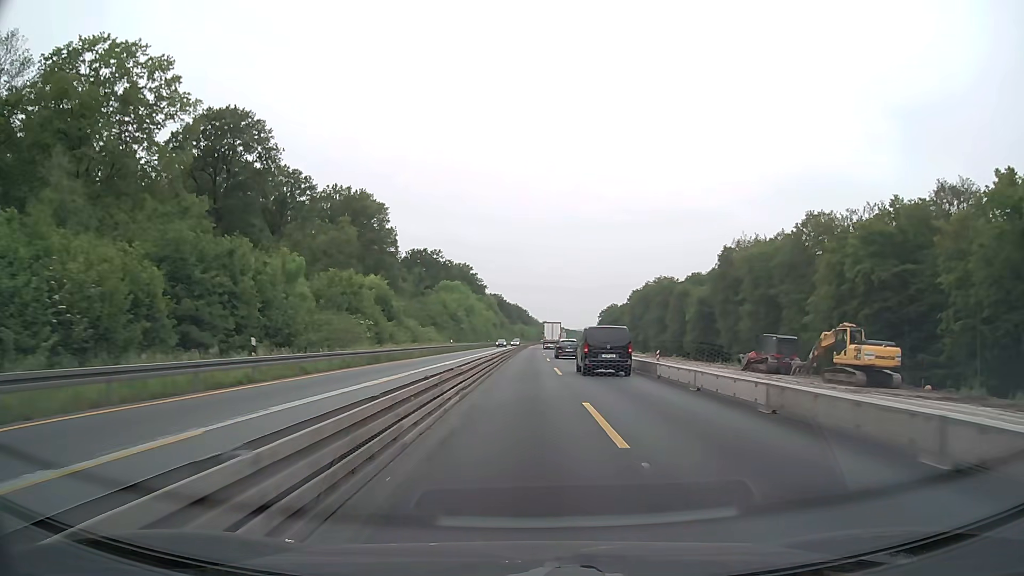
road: motorway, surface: concrete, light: Day
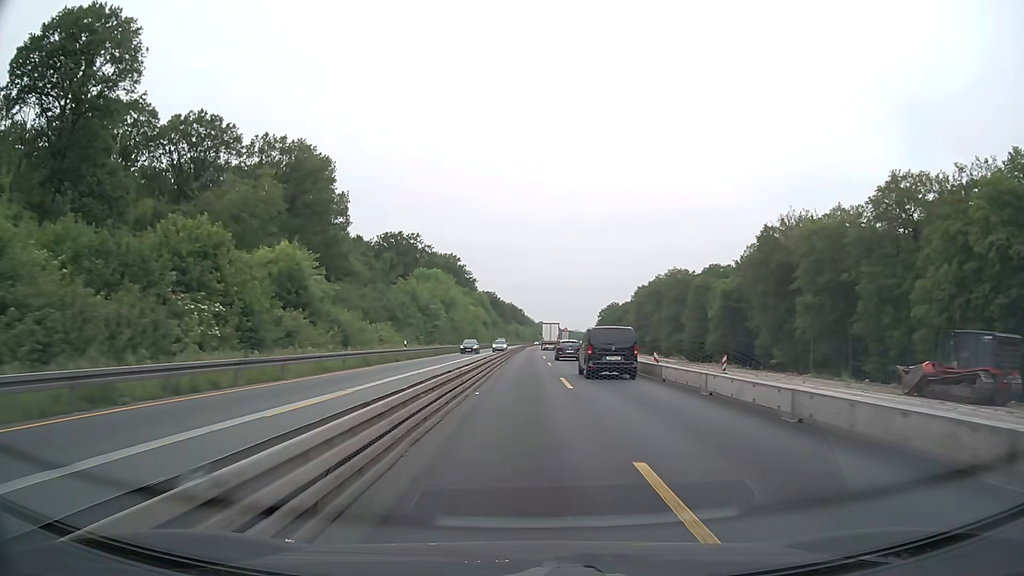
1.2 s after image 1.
(+0.1, +25.4) m; 0°
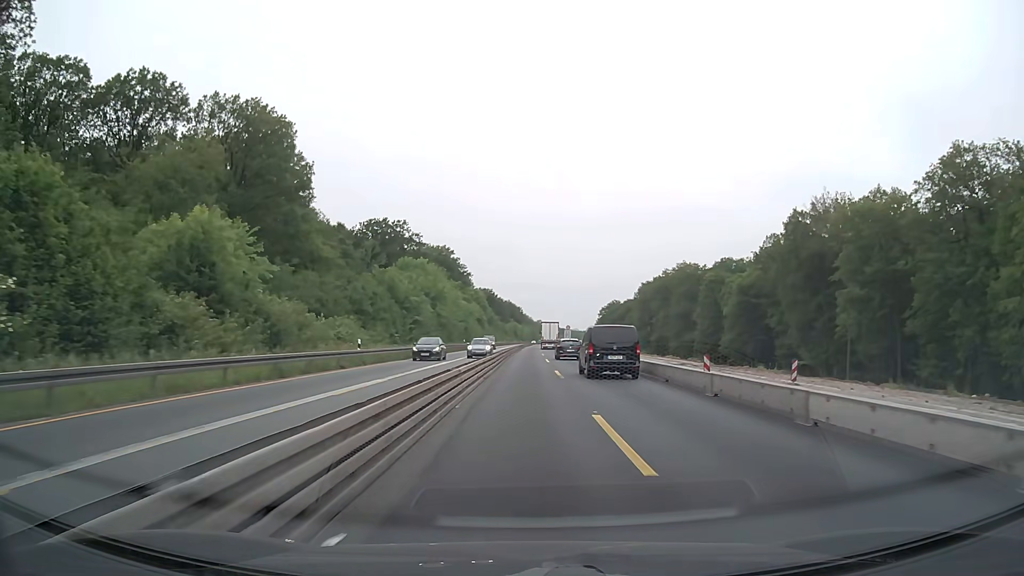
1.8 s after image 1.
(0.0, +12.7) m; 0°
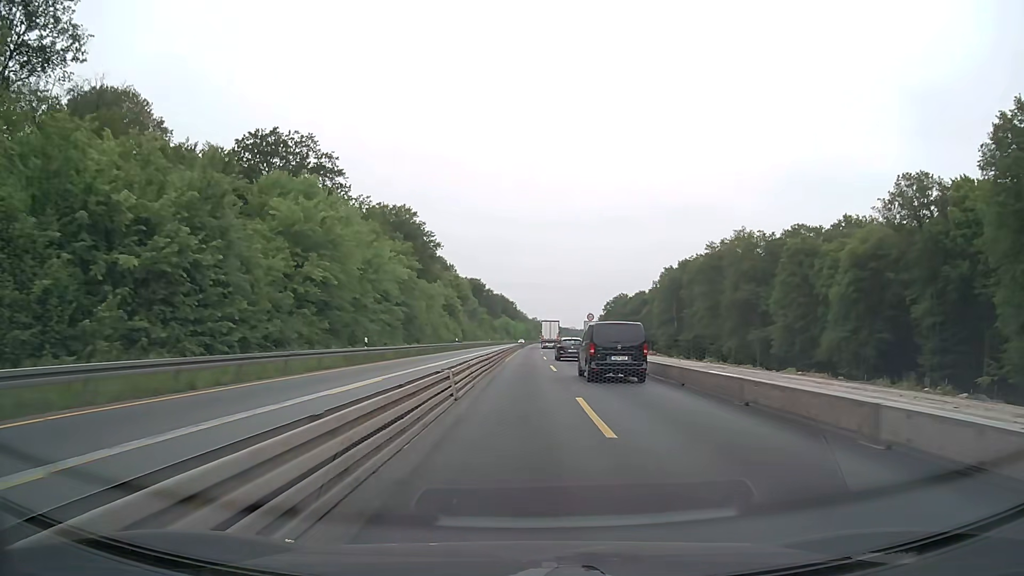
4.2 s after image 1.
(+0.4, +50.9) m; +1°
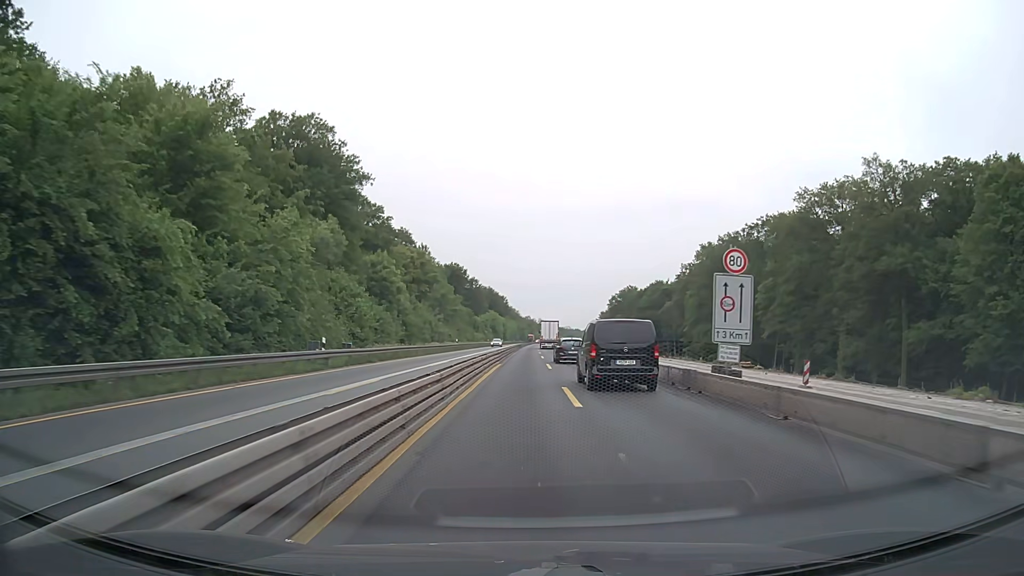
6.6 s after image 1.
(+0.3, +50.9) m; 0°
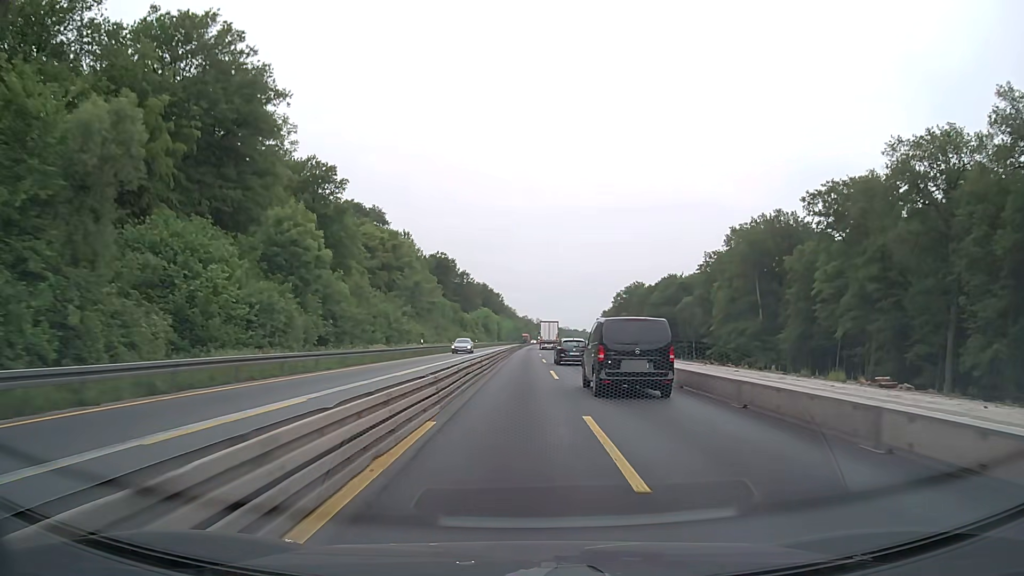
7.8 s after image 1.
(+0.1, +25.4) m; 0°
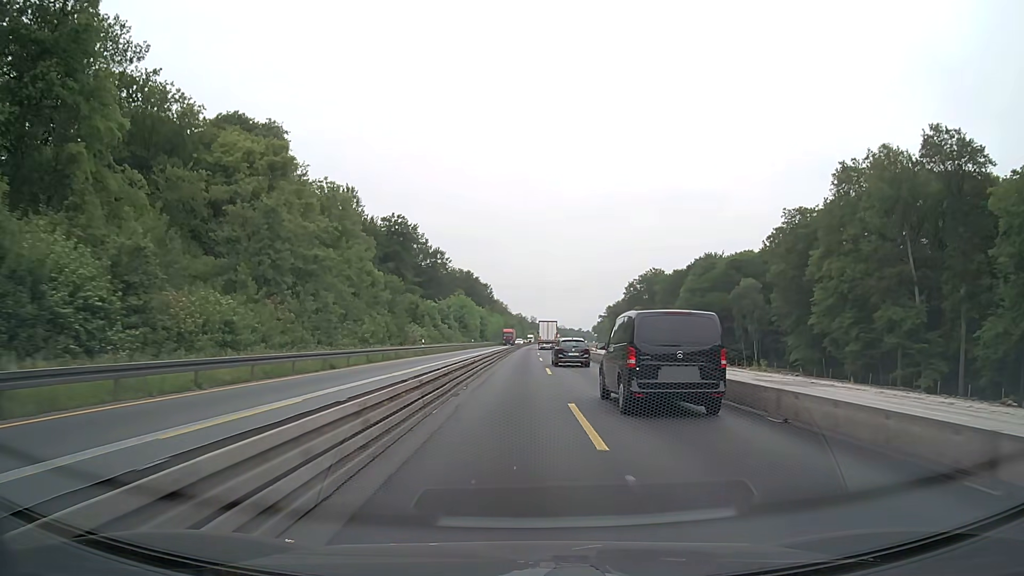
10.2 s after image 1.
(+0.4, +50.9) m; +1°
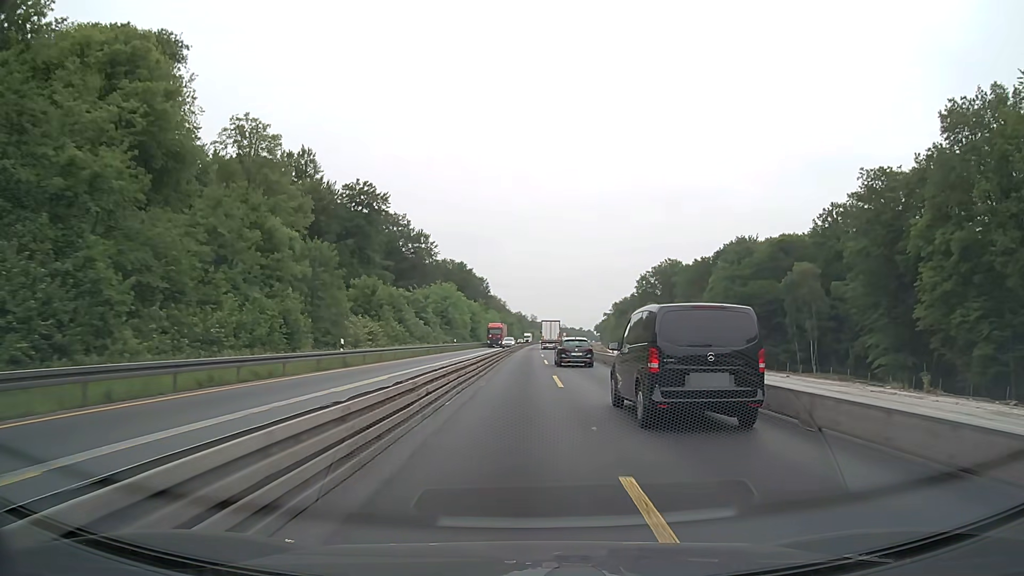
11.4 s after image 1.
(0.0, +25.4) m; 0°
(0, +10) (0, +20) (0, +30) (0, +40) (0, +50) (0, +60) (0, +70) (0, +80) (+1, +90) (+1, +100) m
